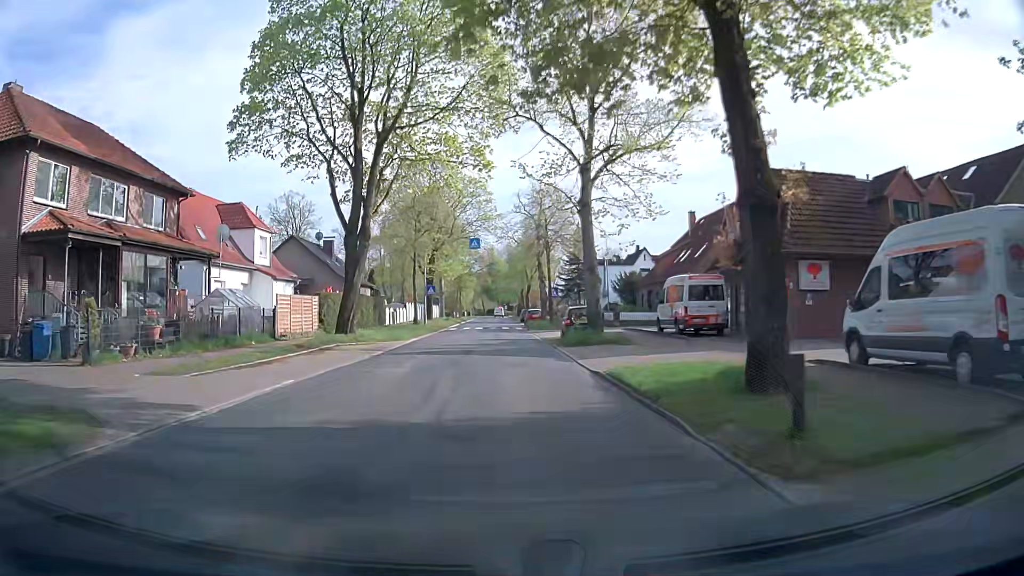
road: secondary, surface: asphalt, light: Day
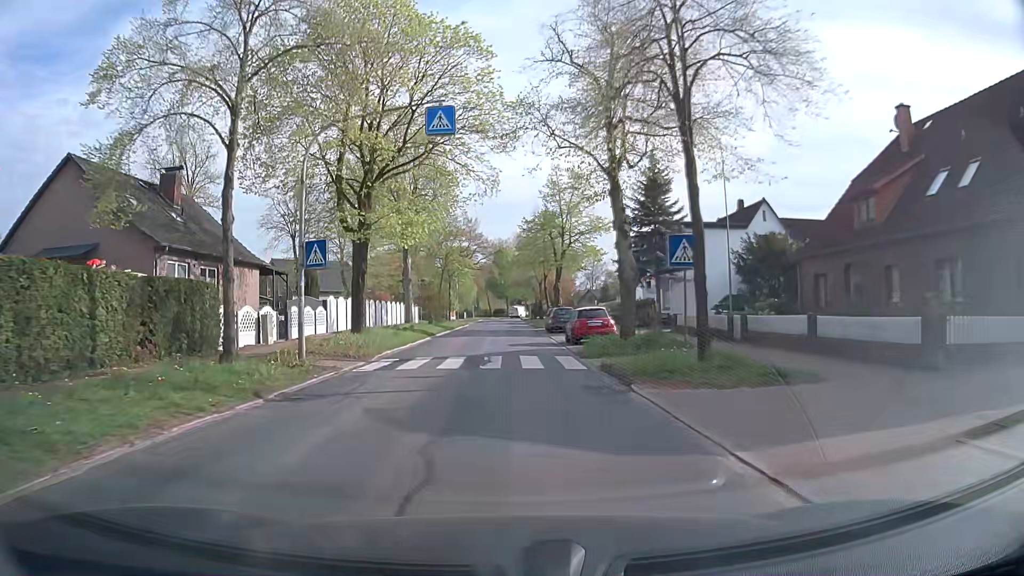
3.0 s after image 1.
(-0.7, +33.9) m; -2°
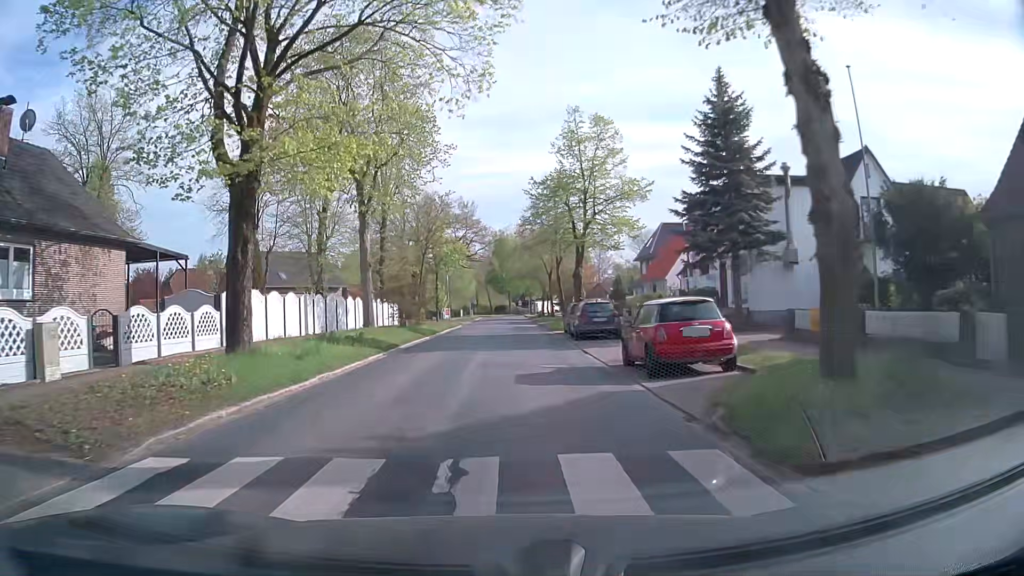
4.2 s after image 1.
(+0.2, +13.6) m; +1°
(0, +10) (0, +20) (0, +30) (0, +40) (0, +50) (+1, +60) (+1, +70) (+1, +80) (+1, +90) (+1, +100) m
